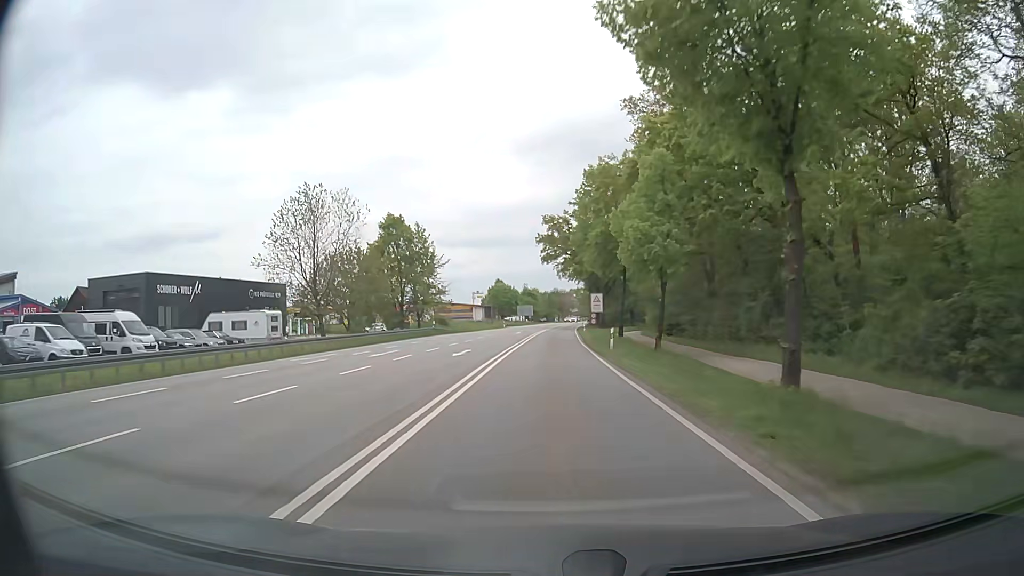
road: secondary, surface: asphalt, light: Day
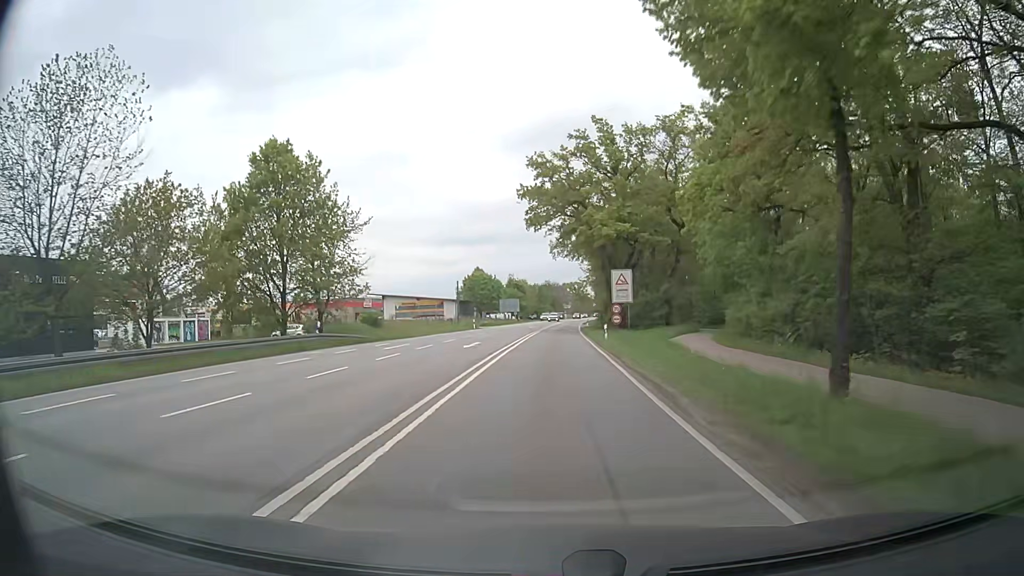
(+0.3, +32.2) m; +1°
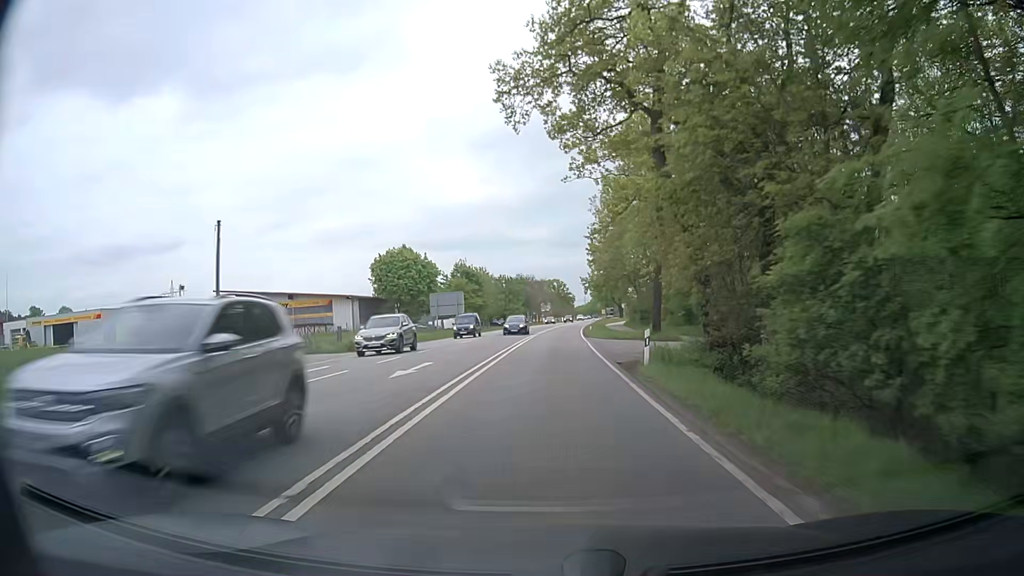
(+1.3, +53.7) m; +2°
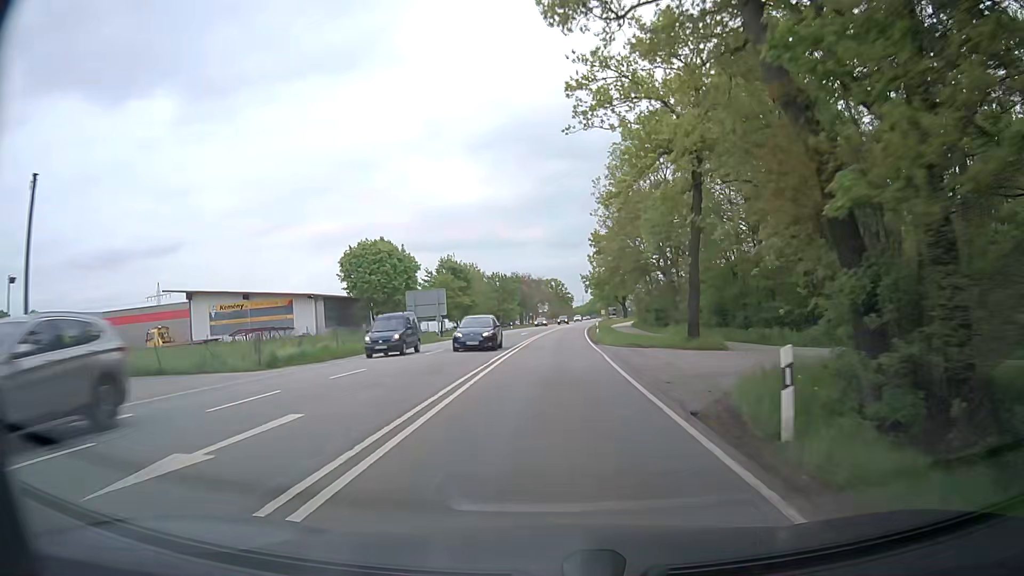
(0.0, +10.7) m; 0°
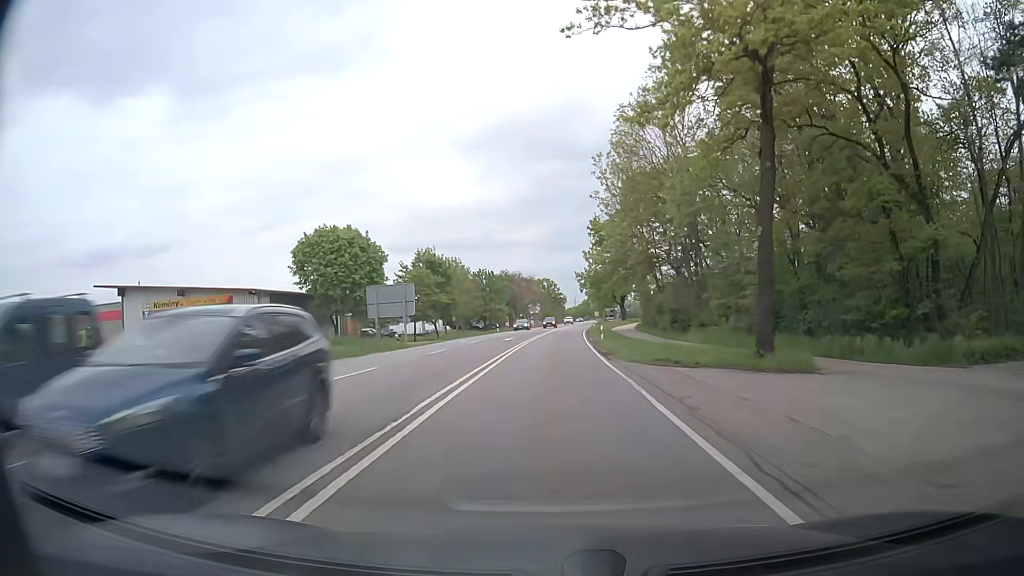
(0.0, +10.7) m; 0°
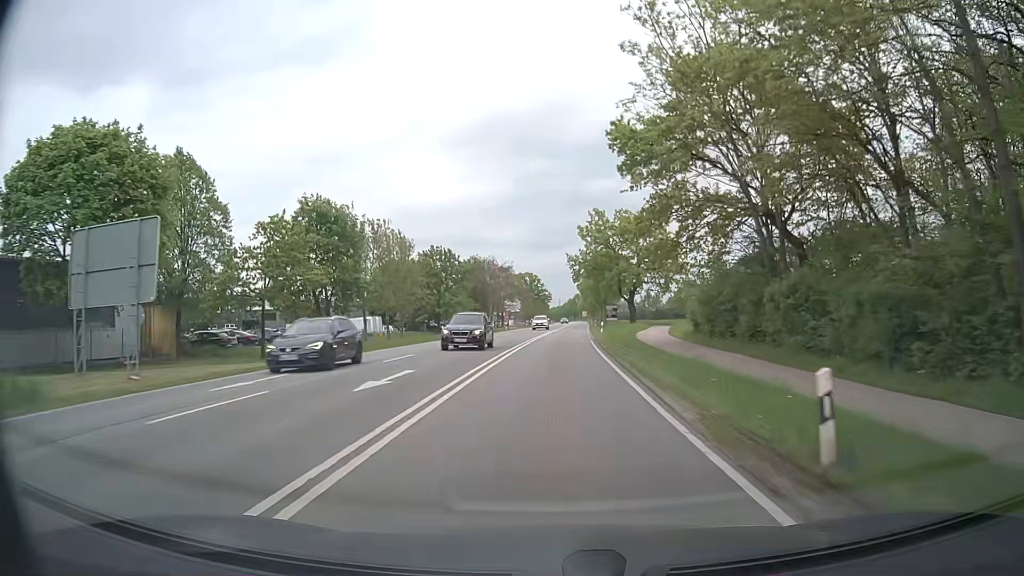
(+0.5, +32.1) m; +1°
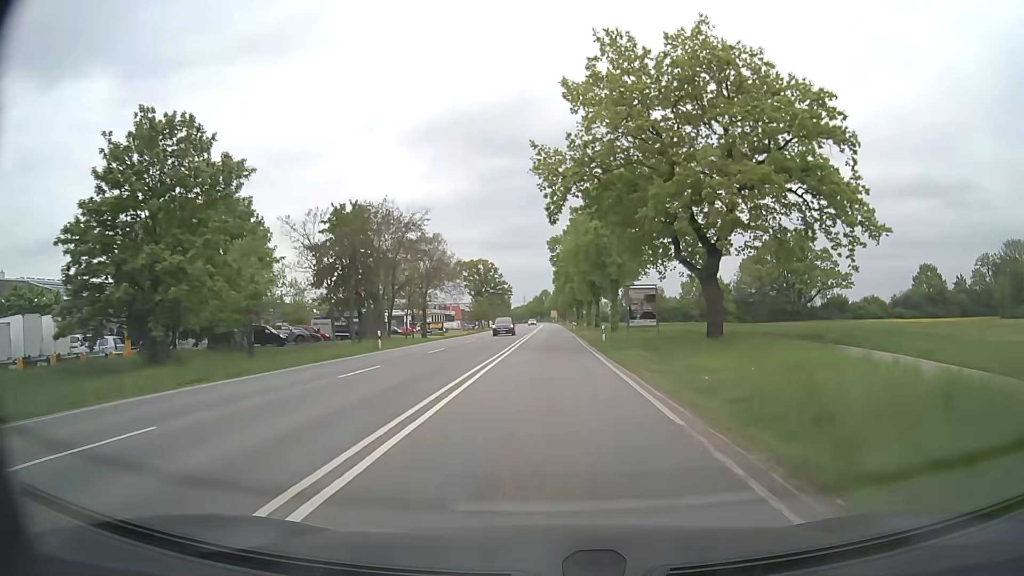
(+1.6, +53.6) m; +3°
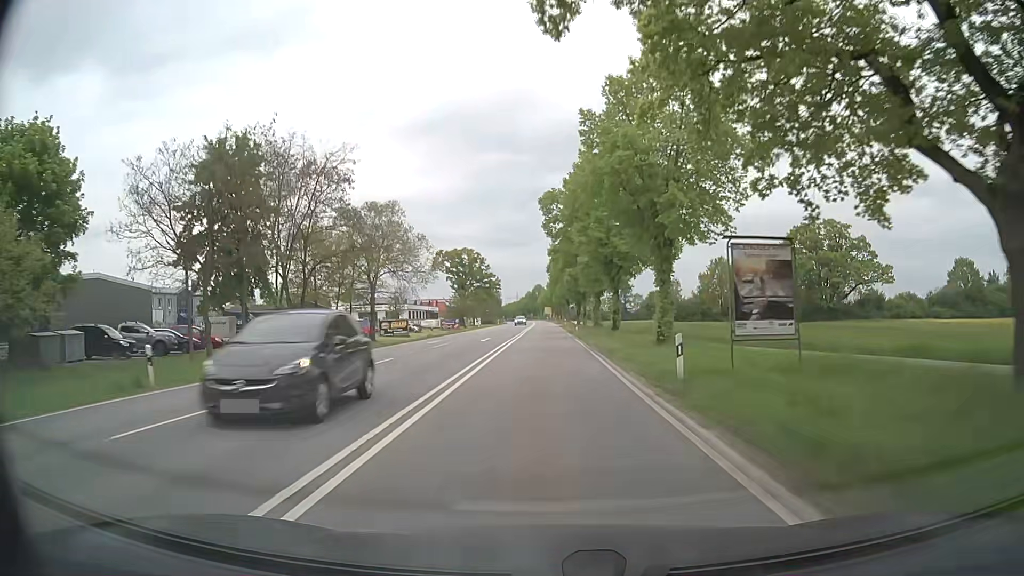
(+0.2, +21.5) m; +1°
(0, +10) (0, +20) (0, +30) (0, +40) (0, +50) (0, +60) (0, +70) (0, +80) (0, +90) (0, +100) m
